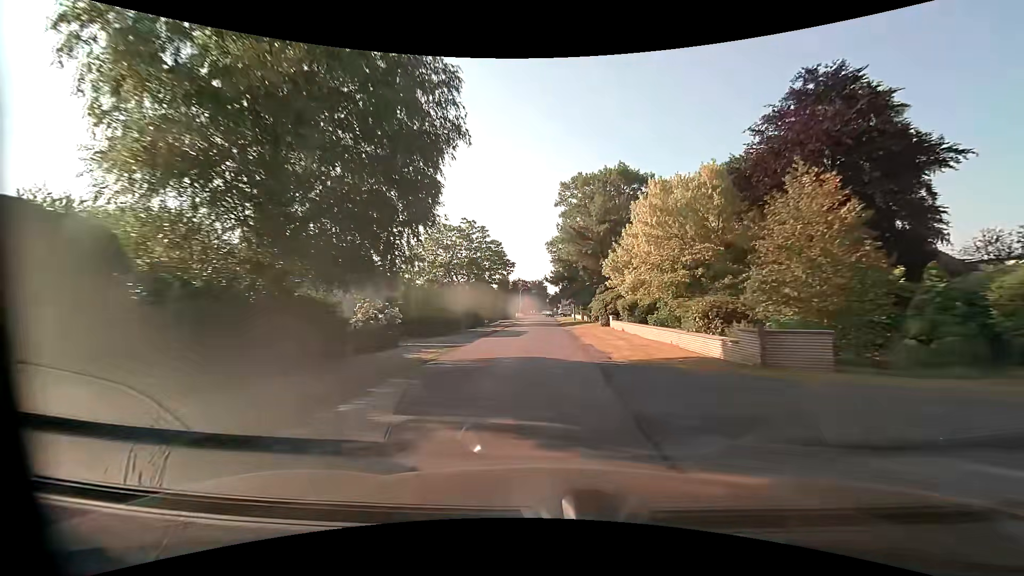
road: unclassified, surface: asphalt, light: Day
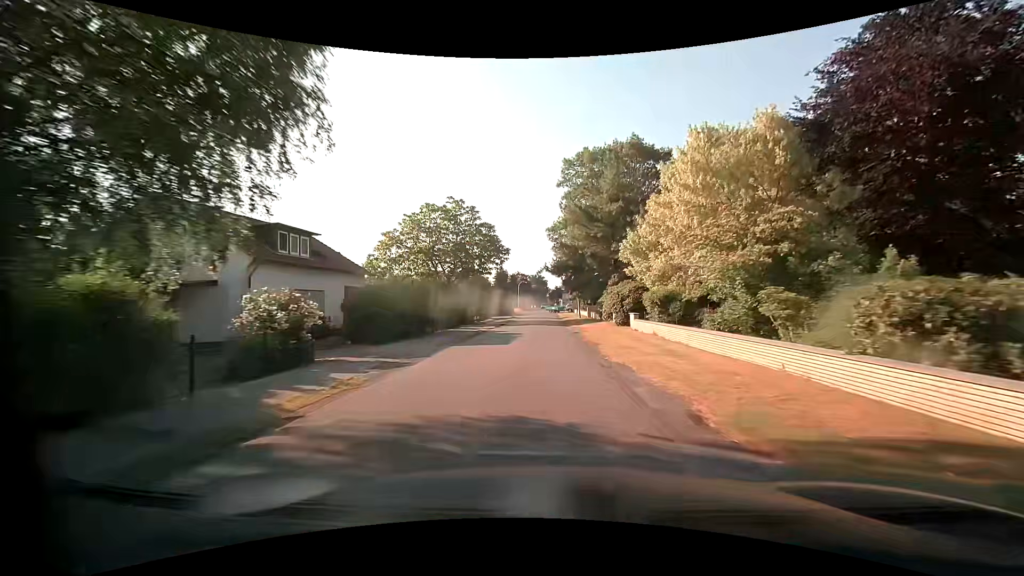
(0.0, +8.4) m; 0°
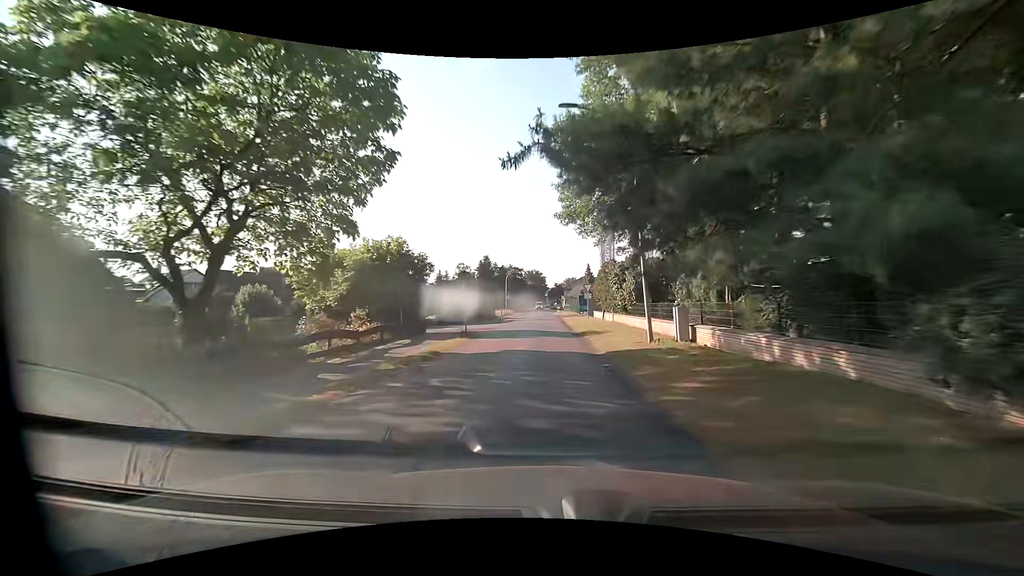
(-0.1, +33.6) m; 0°
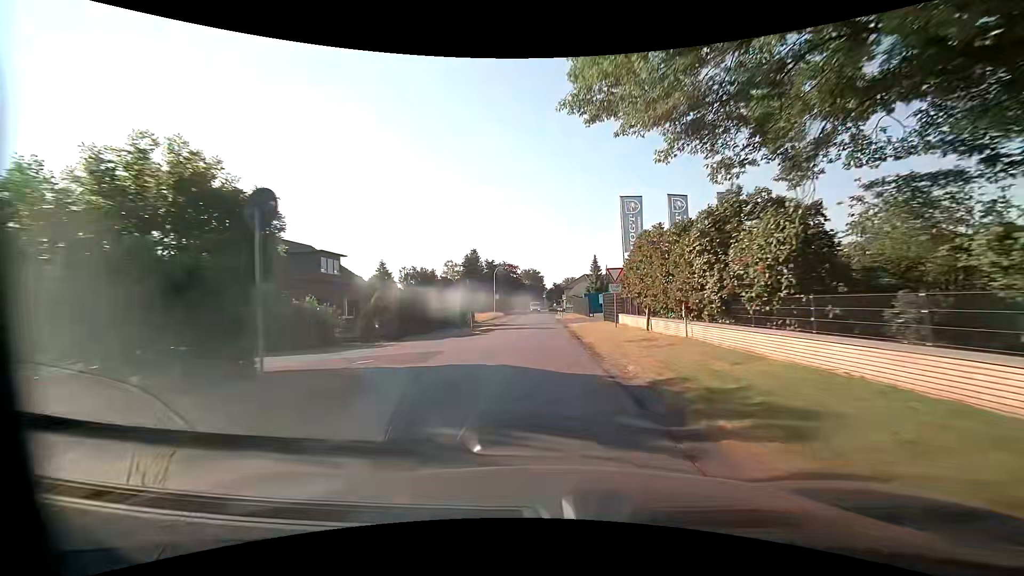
(0.0, +16.9) m; 0°
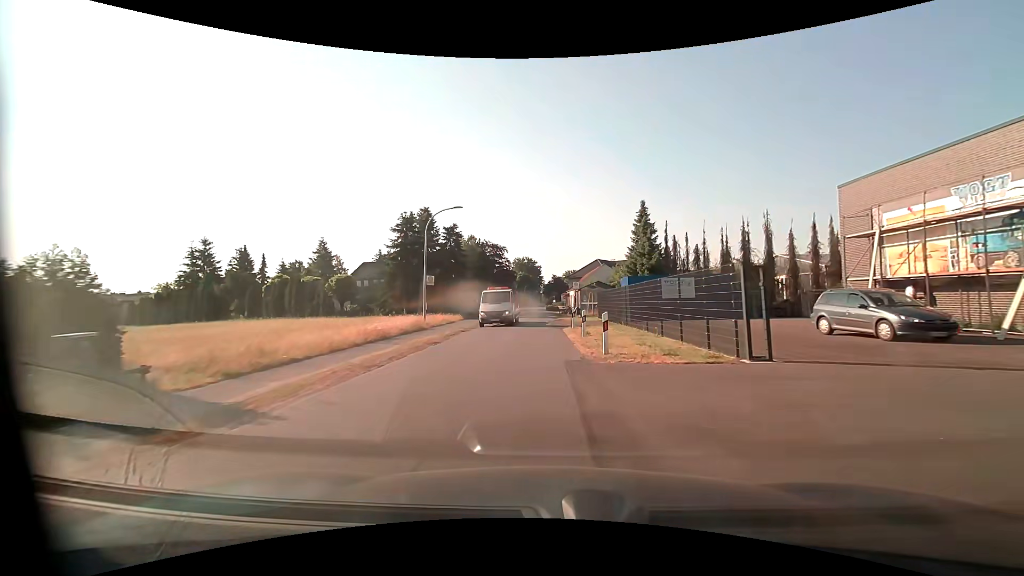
(+0.2, +39.4) m; 0°
(0, +10) (0, +20) (0, +30) (-1, +40) (-1, +50) (-1, +60) (-1, +70) (-2, +80) (-2, +90) (-2, +100) m
